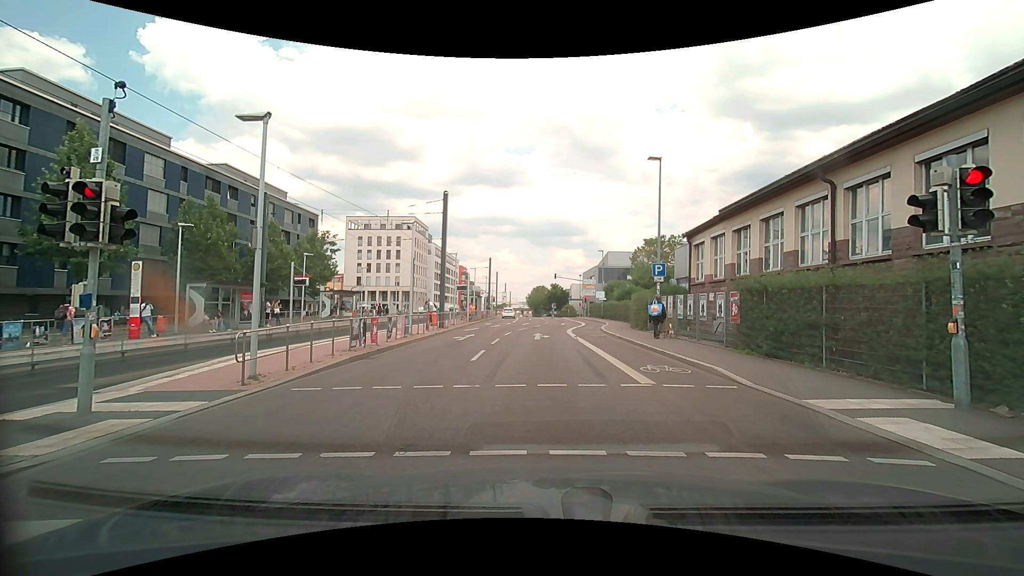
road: secondary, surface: asphalt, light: Day
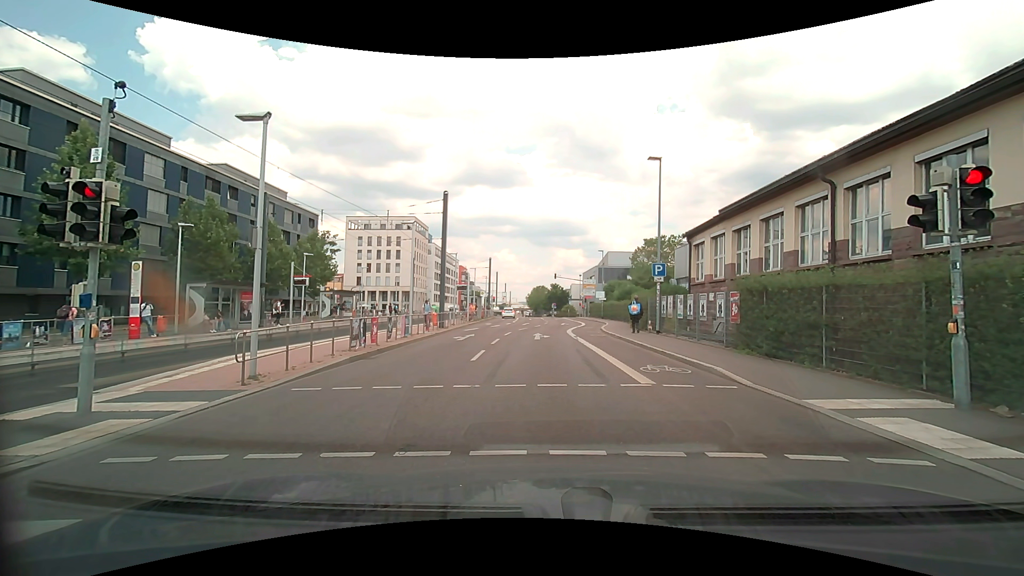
(0.0, 0.0) m; 0°
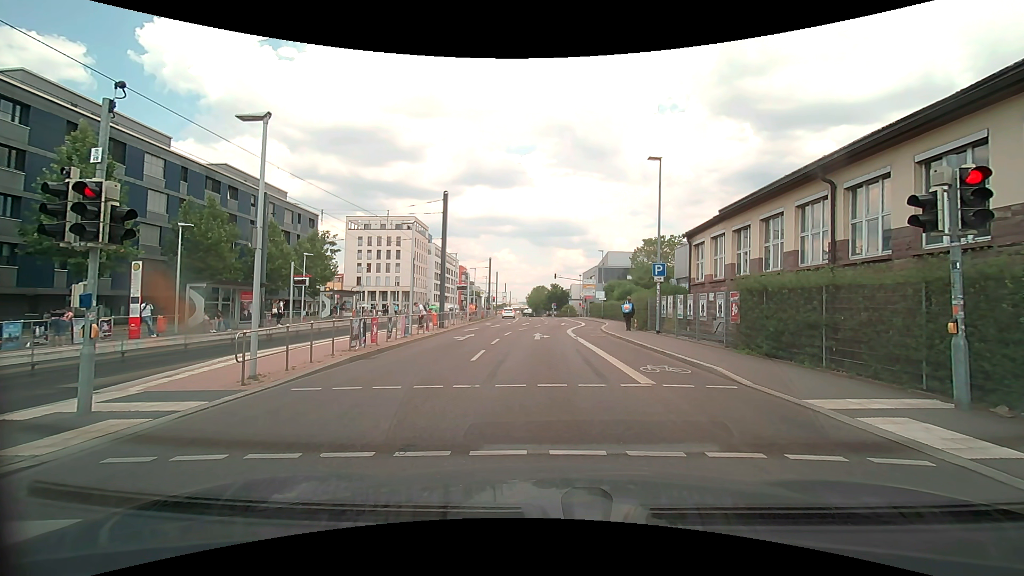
(0.0, 0.0) m; 0°
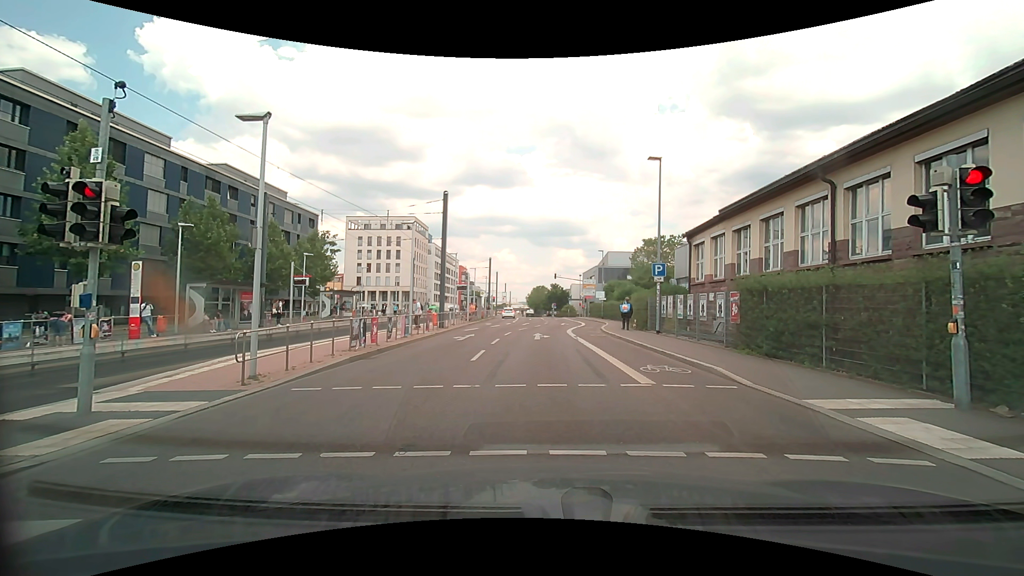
(0.0, 0.0) m; 0°
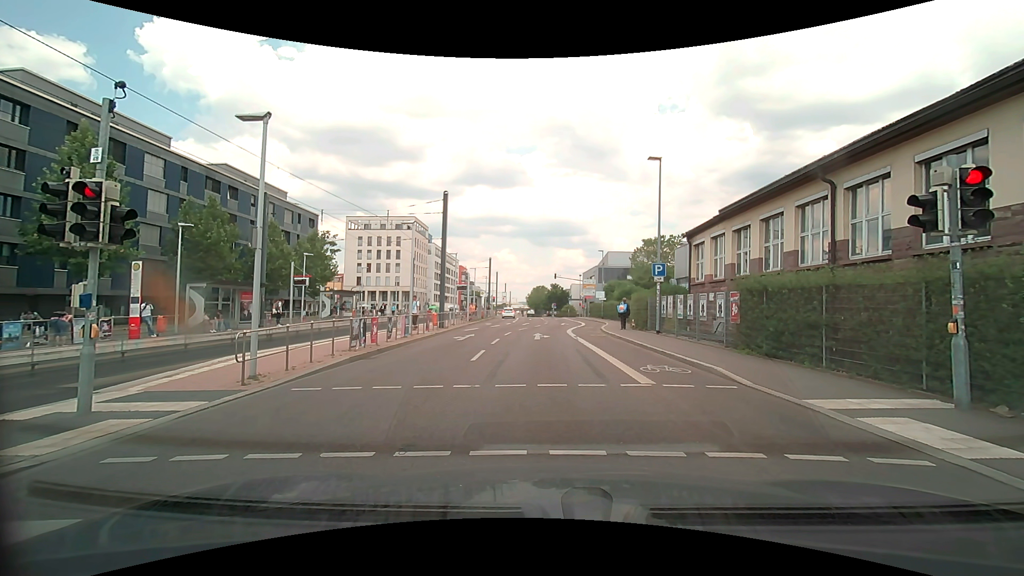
(0.0, 0.0) m; 0°
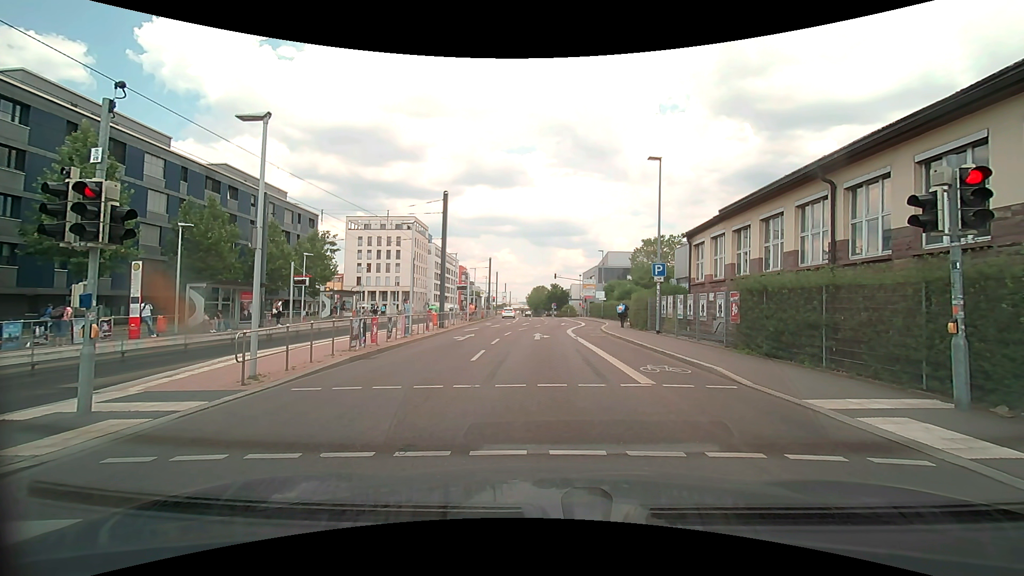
(0.0, 0.0) m; 0°
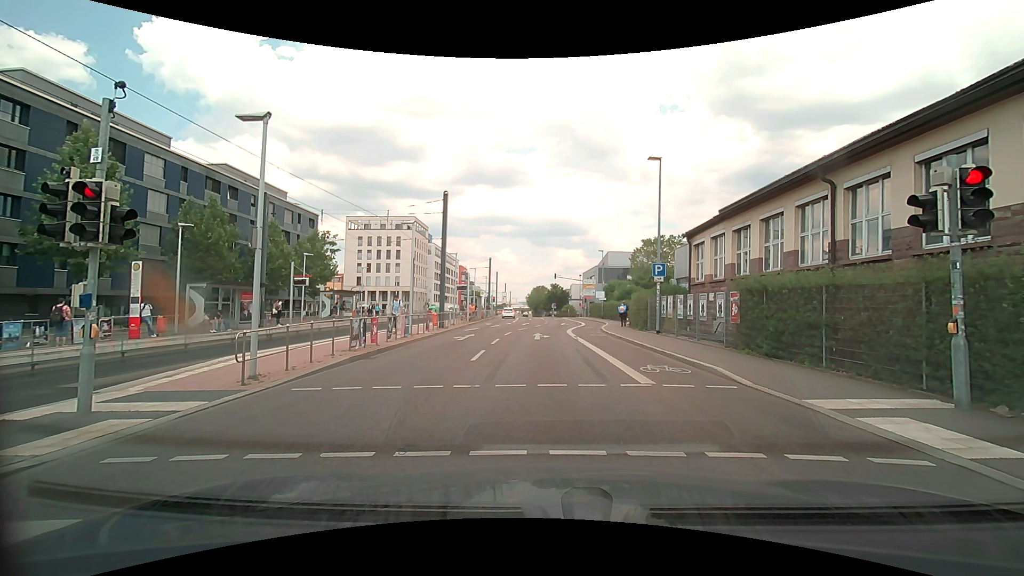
(0.0, 0.0) m; 0°
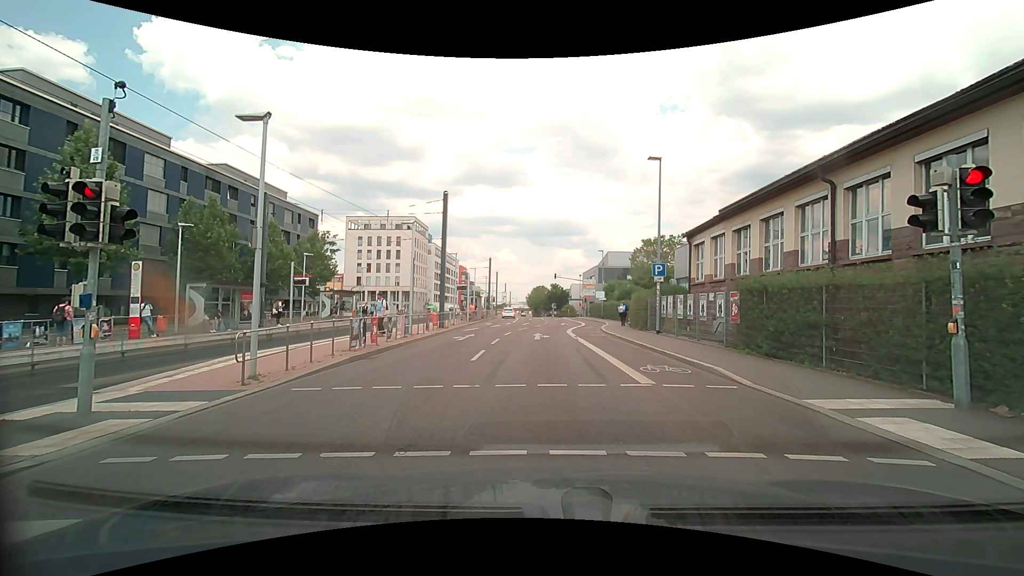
(0.0, 0.0) m; 0°
